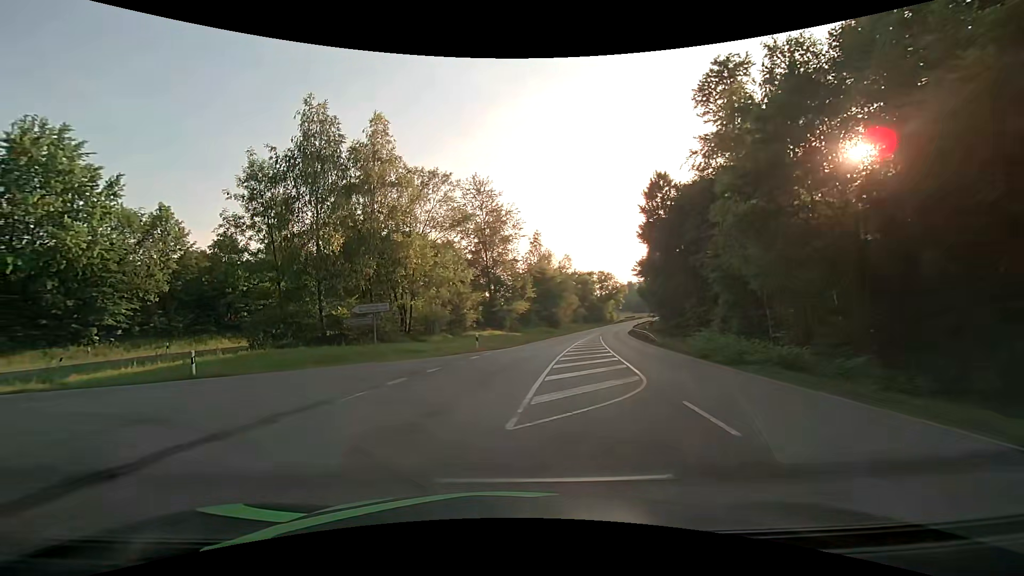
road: secondary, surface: asphalt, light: Day
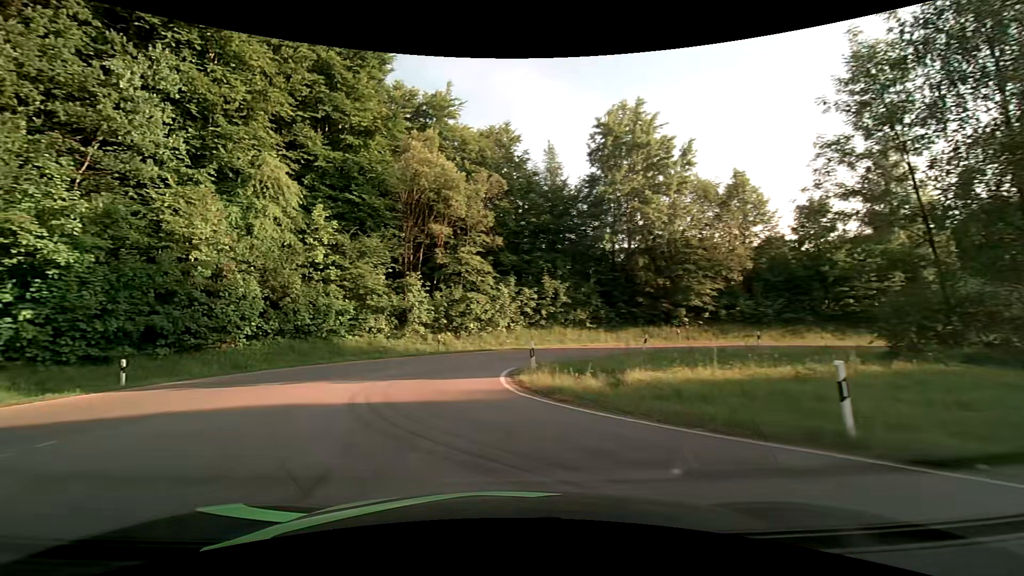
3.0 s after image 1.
(-6.2, +12.7) m; -59°
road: tertiary
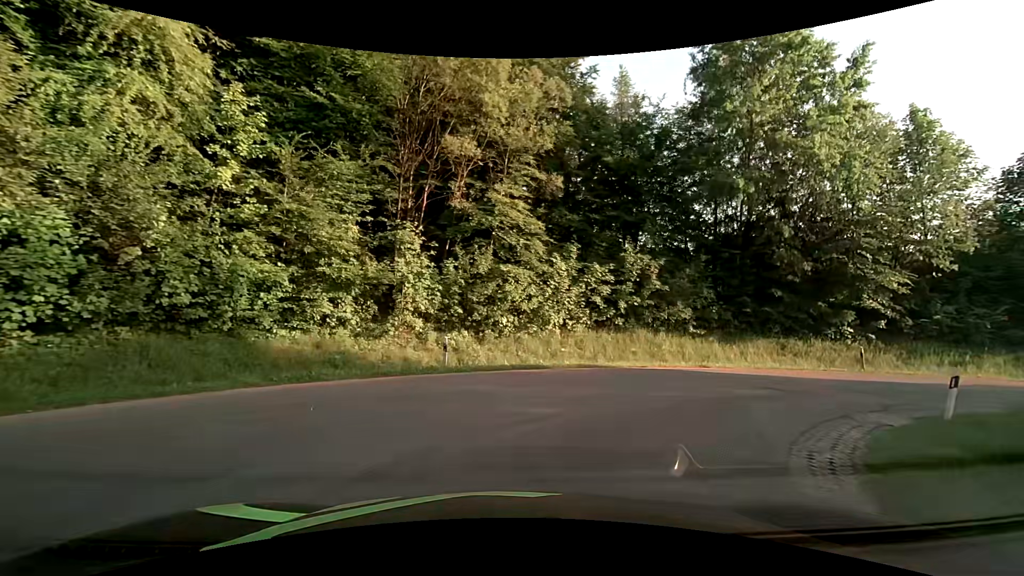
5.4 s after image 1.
(-2.1, +14.7) m; -4°
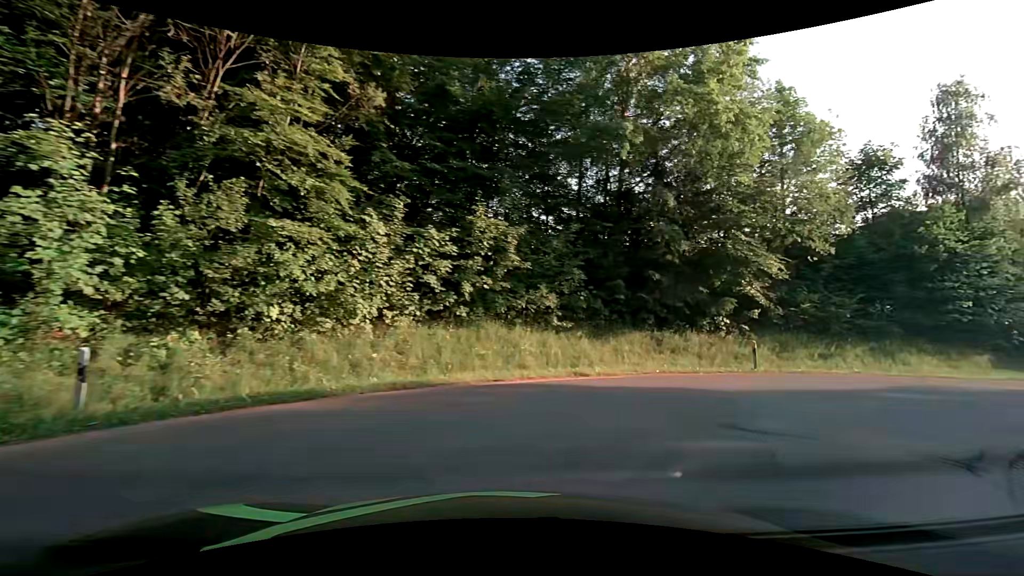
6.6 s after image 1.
(+0.9, +7.1) m; +17°
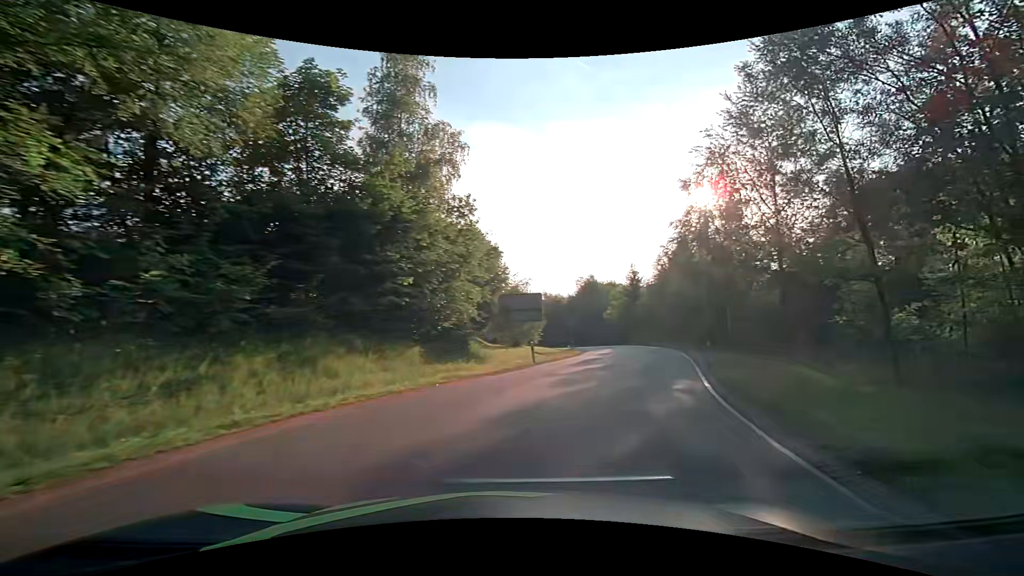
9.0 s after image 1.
(+7.0, +12.0) m; +58°
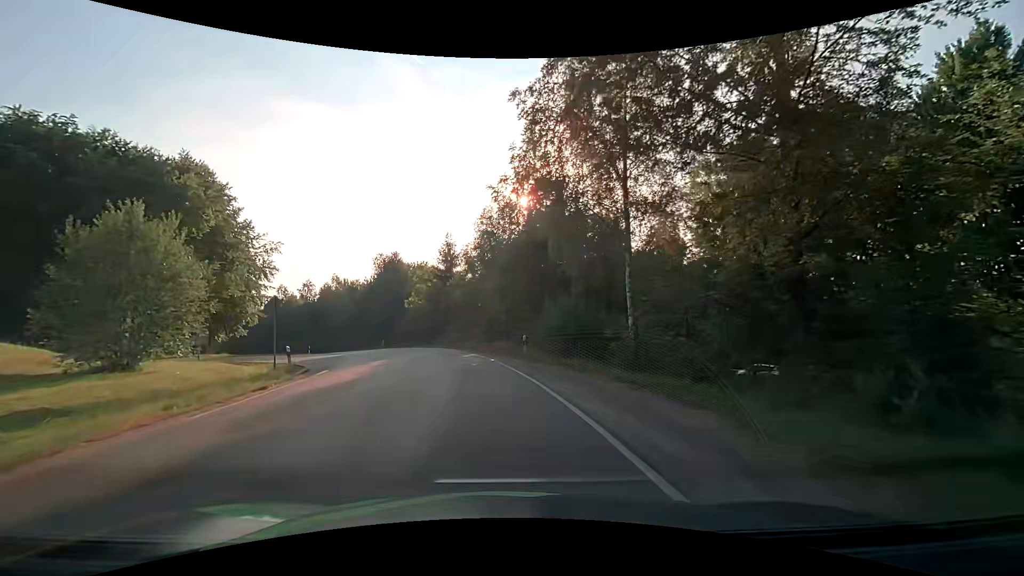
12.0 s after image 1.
(+7.1, +24.2) m; +22°
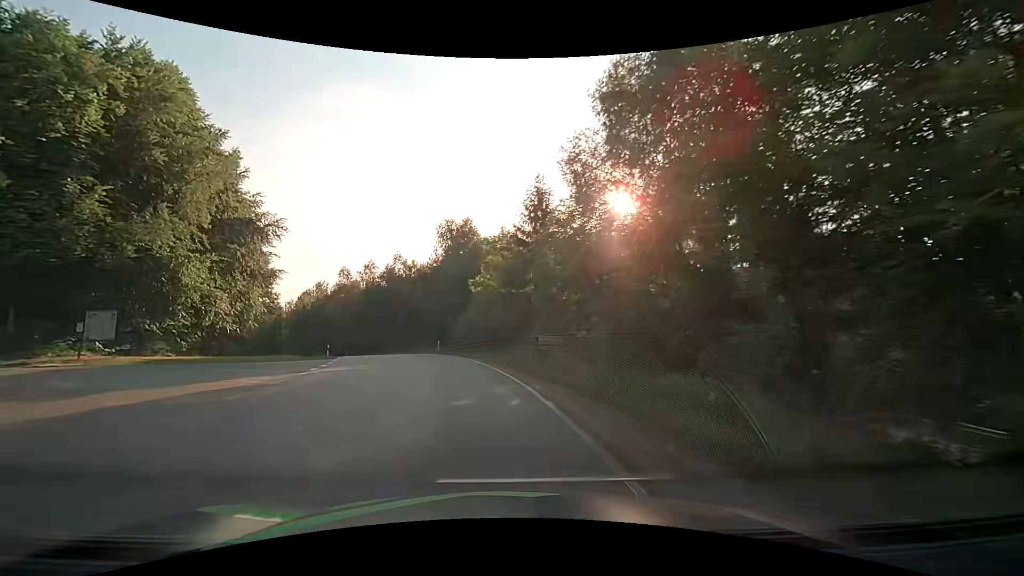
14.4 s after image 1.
(-1.9, +23.0) m; -10°
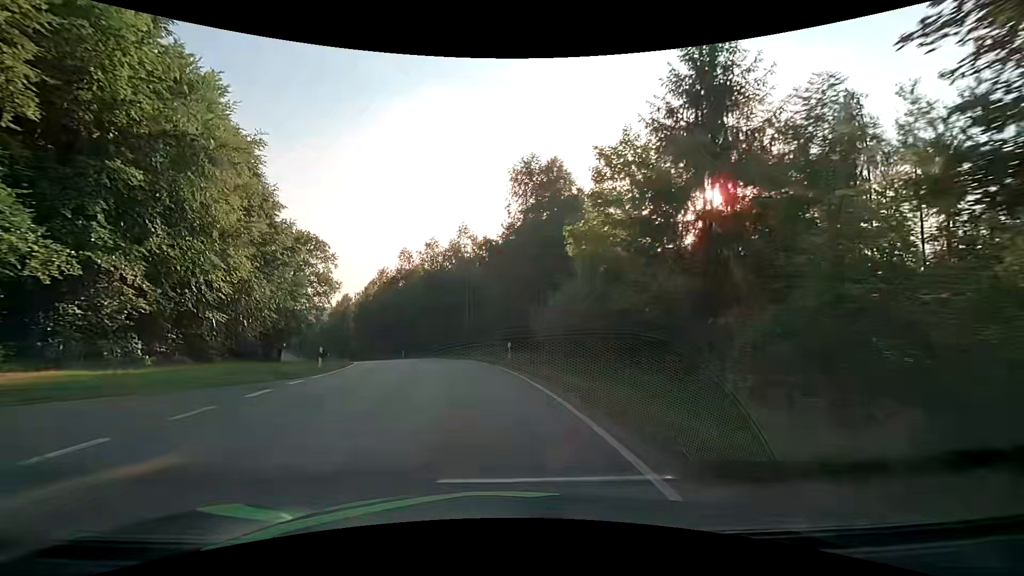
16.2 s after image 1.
(-1.6, +18.1) m; -9°
(0, +10) (-2, +20) (-4, +30) (-6, +39) (-10, +49) (-13, +58) (-18, +67) (-22, +76) (-27, +85) (-32, +93) m
